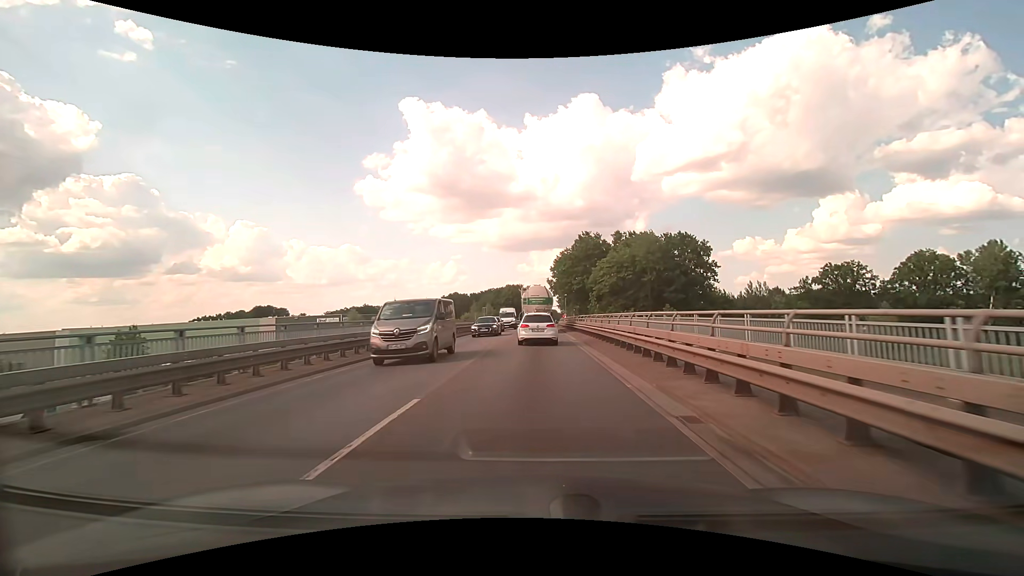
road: primary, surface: asphalt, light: Day
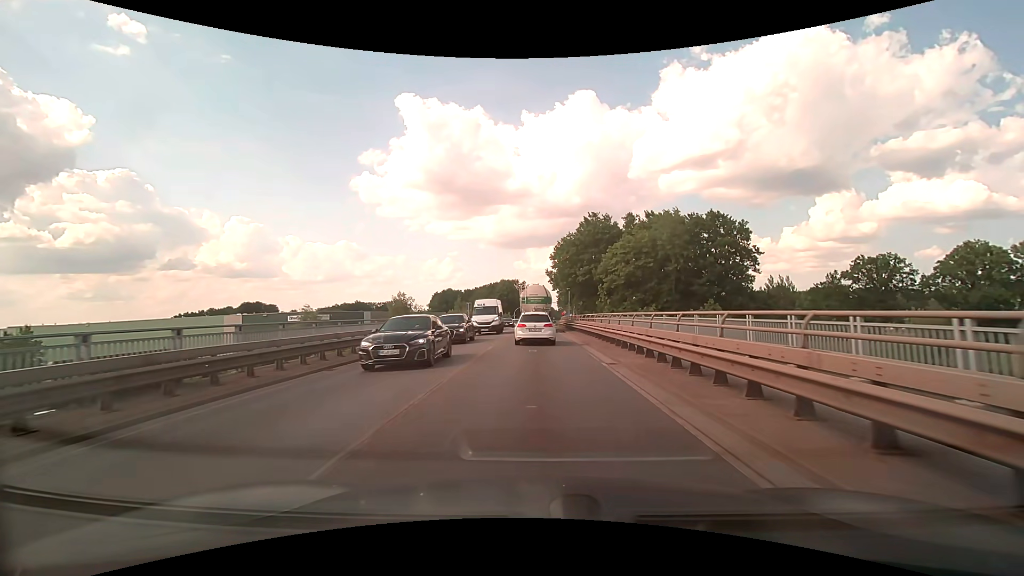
(0.0, +13.6) m; 0°
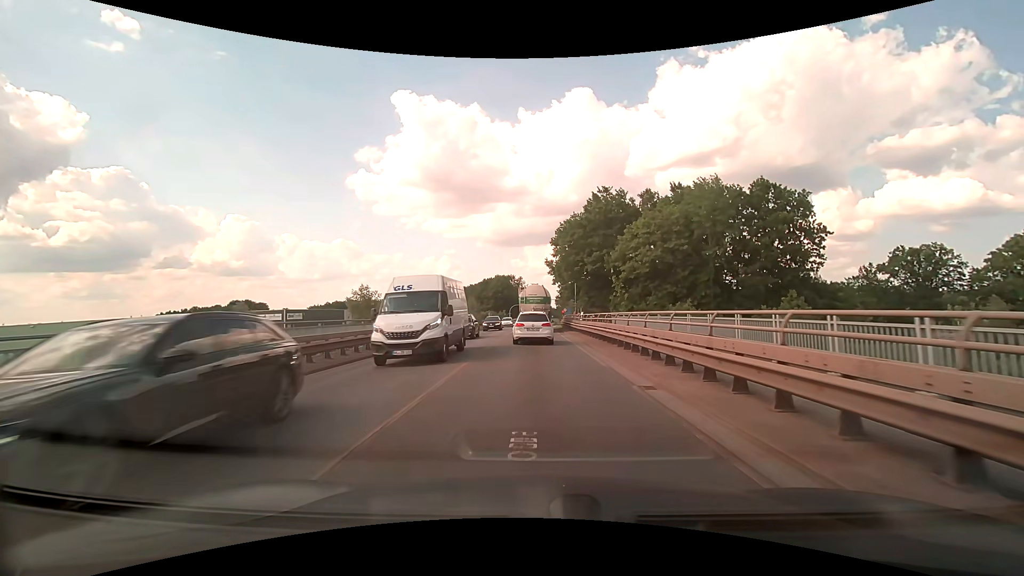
(+0.1, +12.8) m; +1°
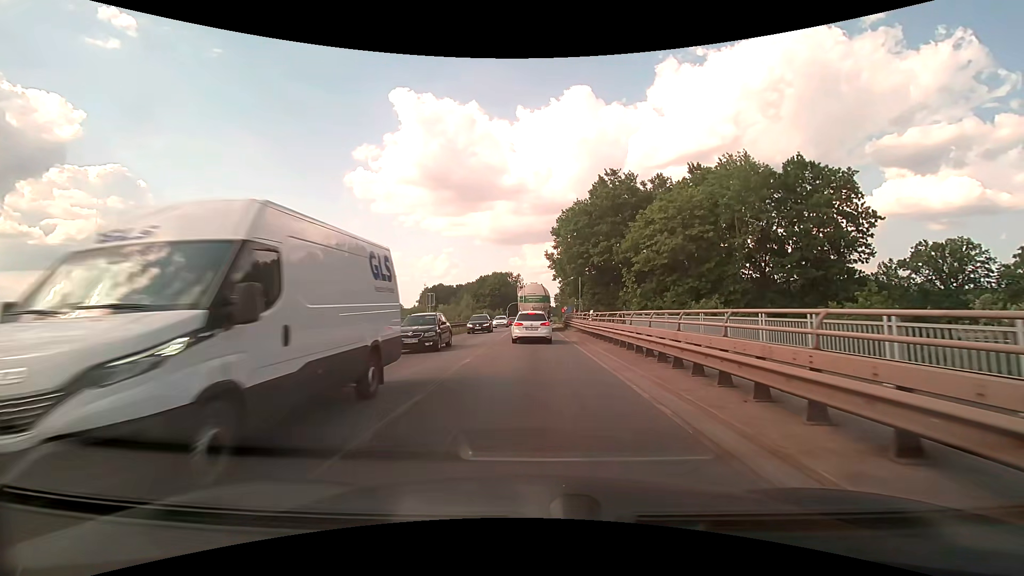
(0.0, +6.1) m; 0°
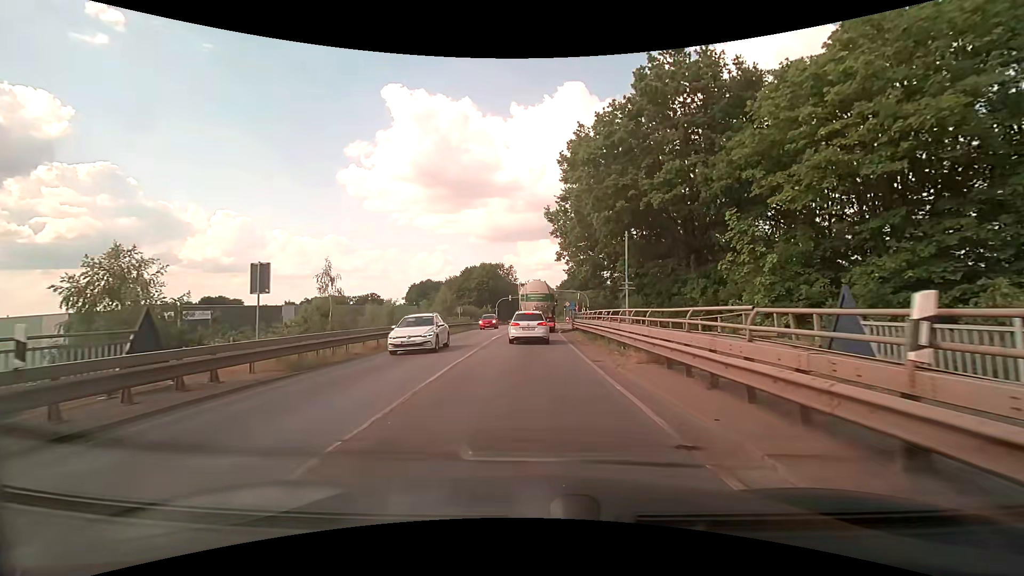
(+0.1, +22.8) m; +1°
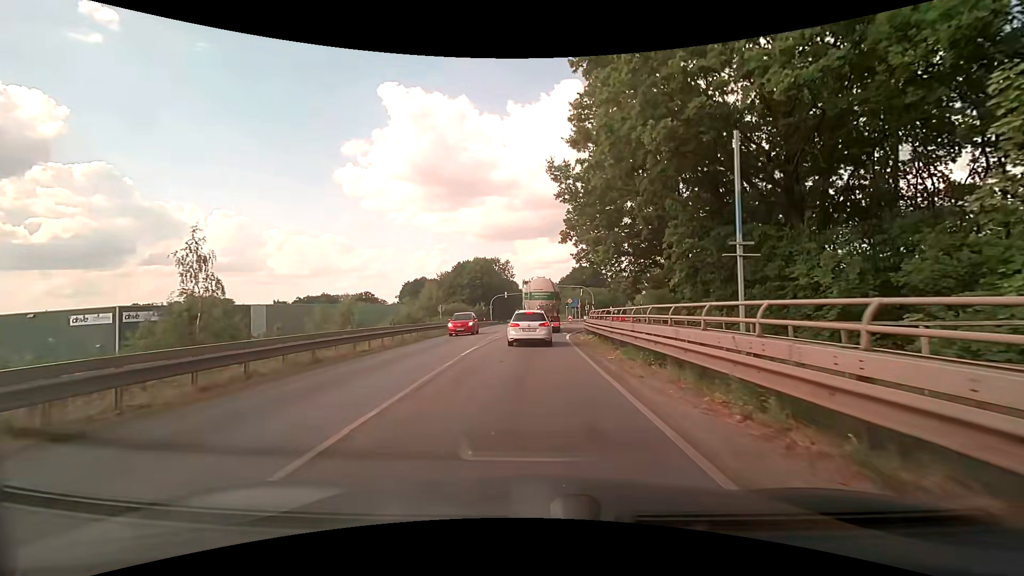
(0.0, +10.5) m; 0°
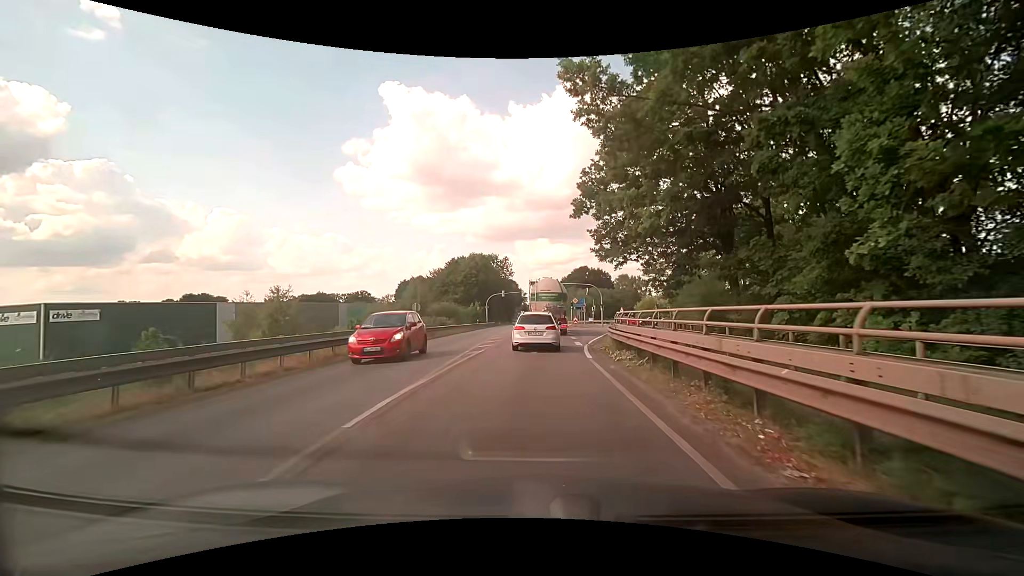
(-0.1, +9.9) m; 0°
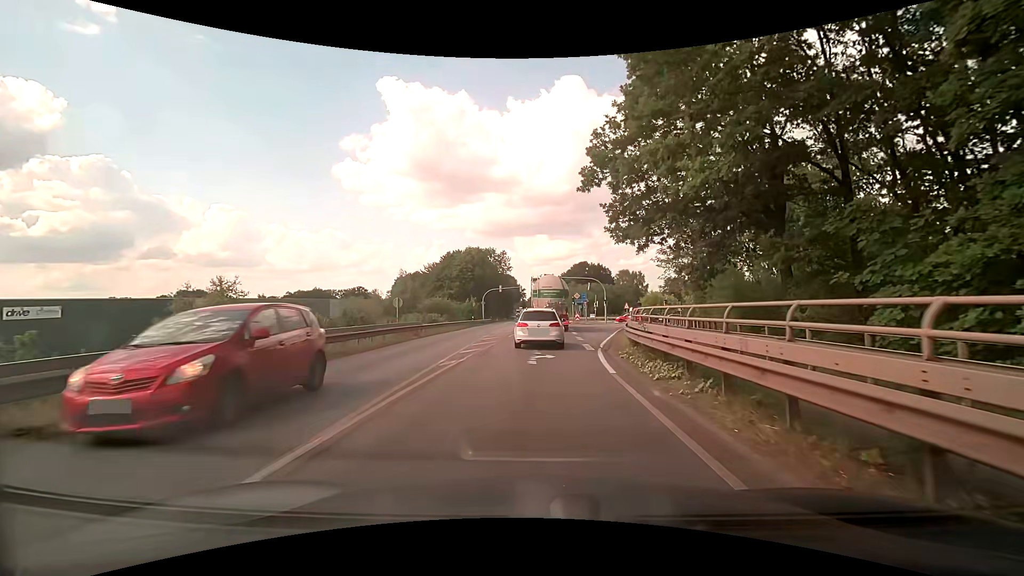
(0.0, +4.7) m; -1°
